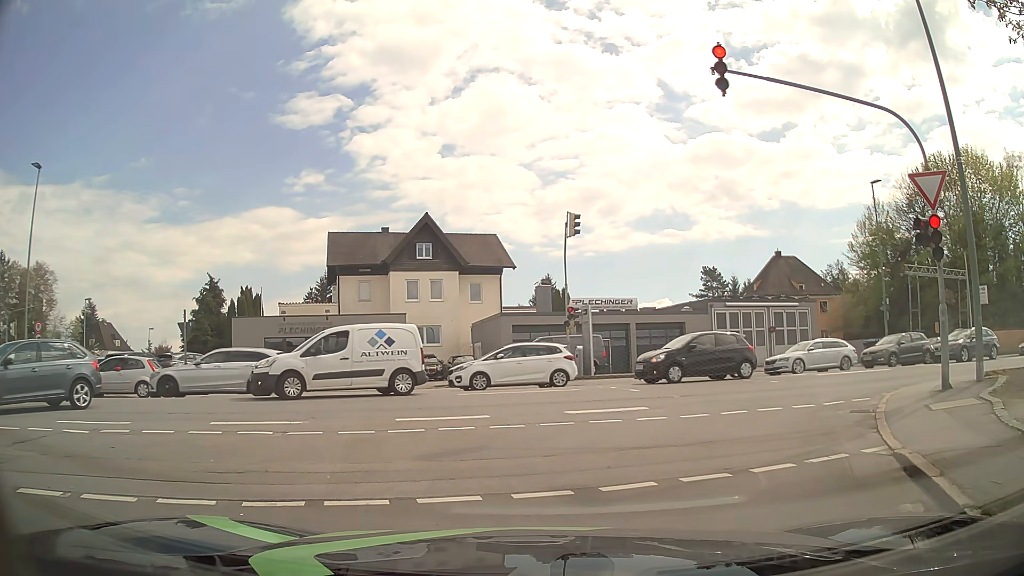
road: residential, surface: asphalt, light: Day
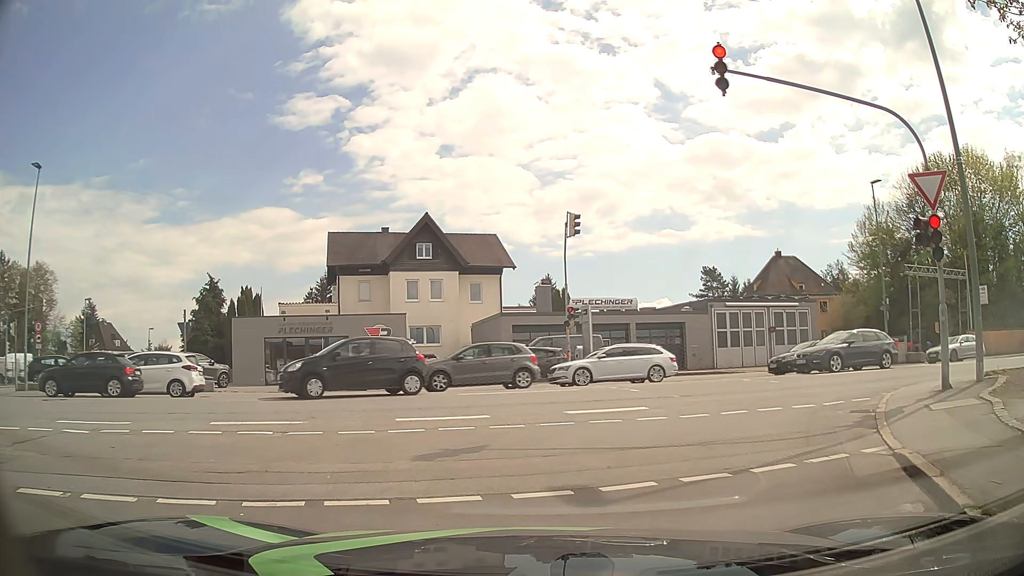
(0.0, 0.0) m; 0°
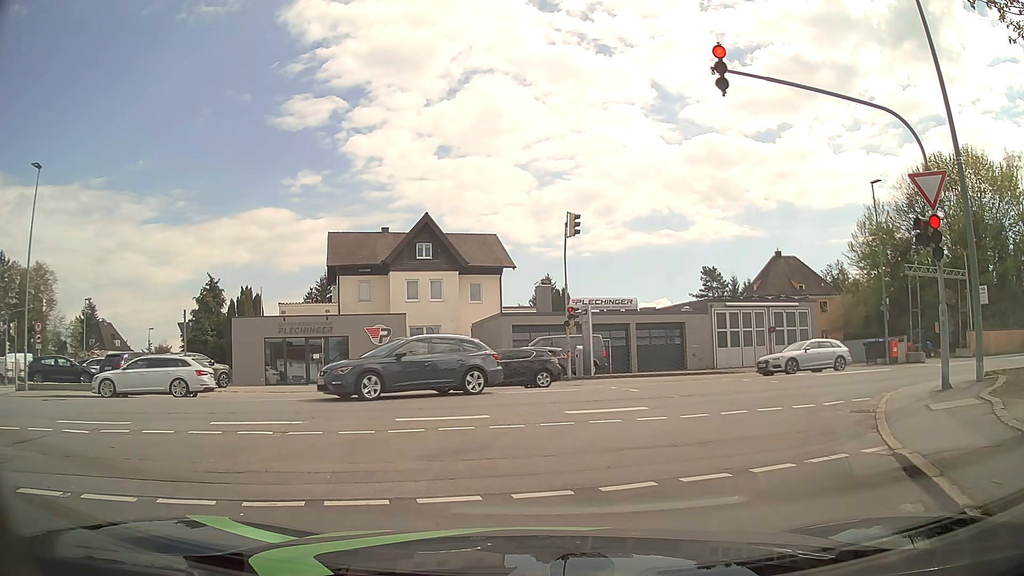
(0.0, 0.0) m; 0°
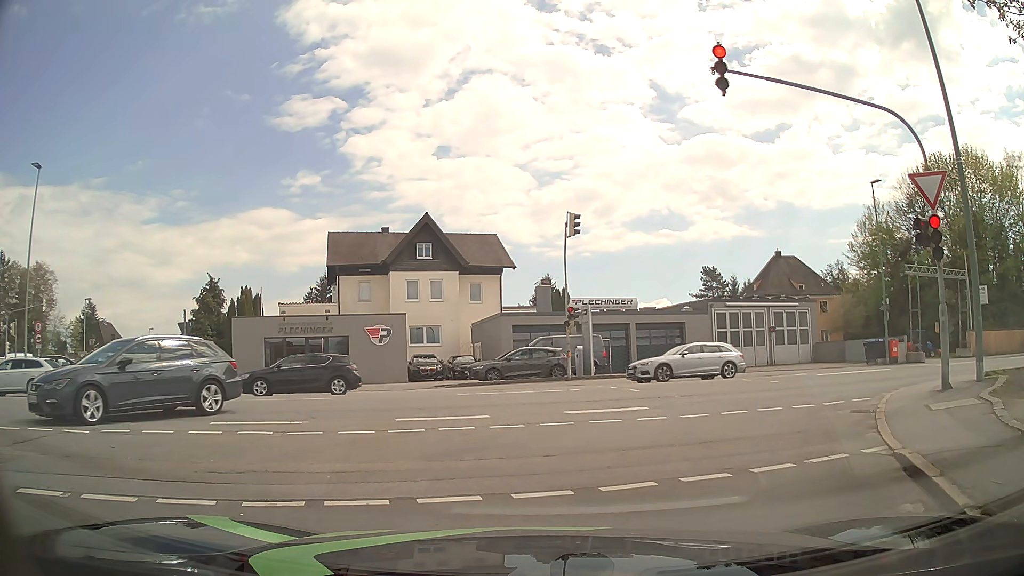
(0.0, 0.0) m; 0°
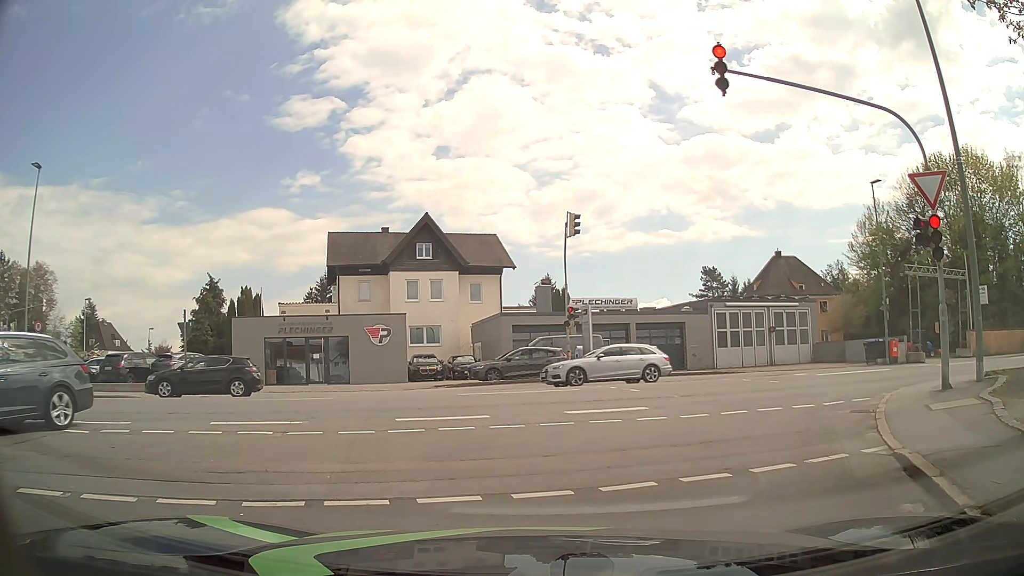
(0.0, 0.0) m; 0°
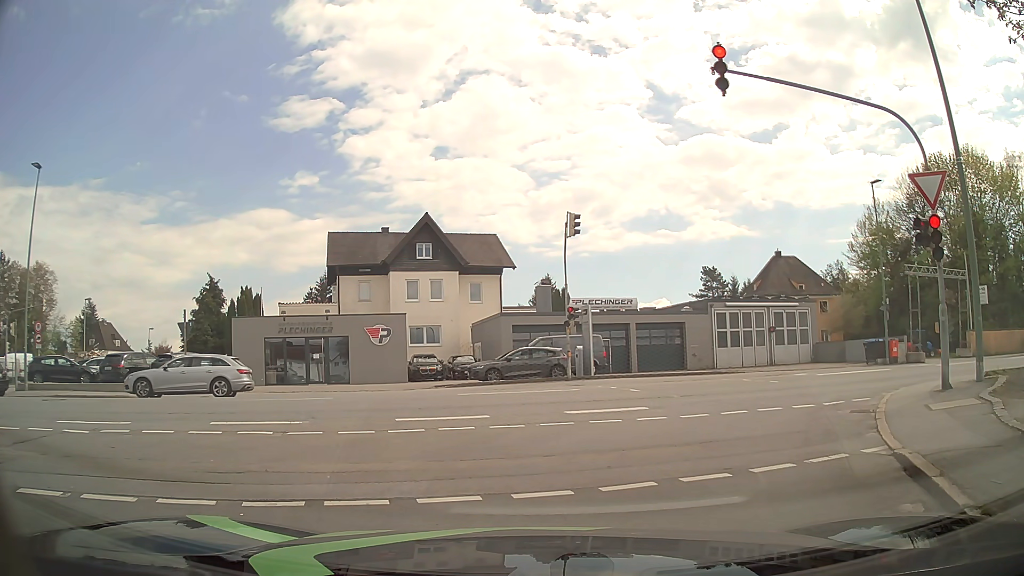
(0.0, 0.0) m; 0°
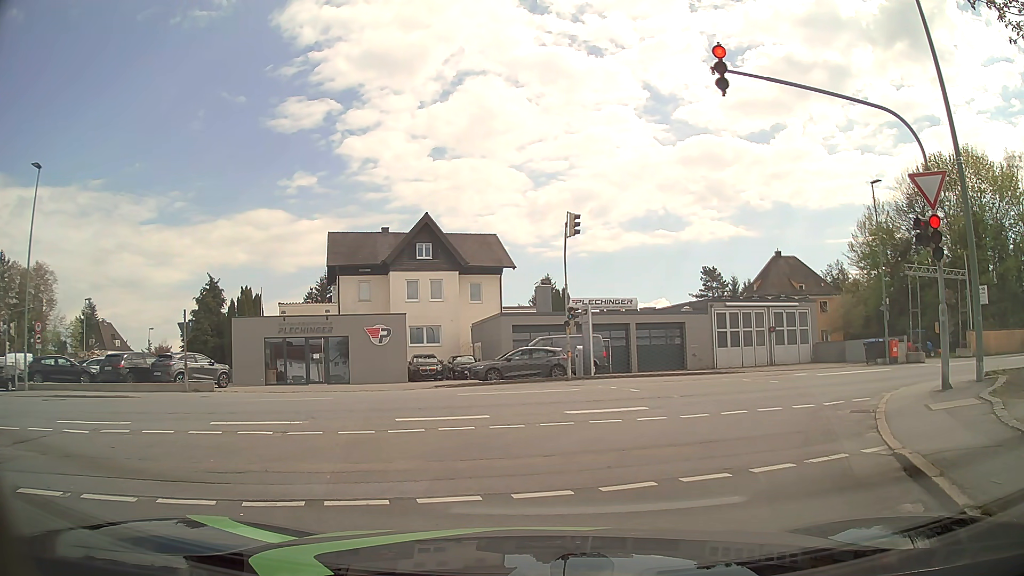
(0.0, 0.0) m; 0°
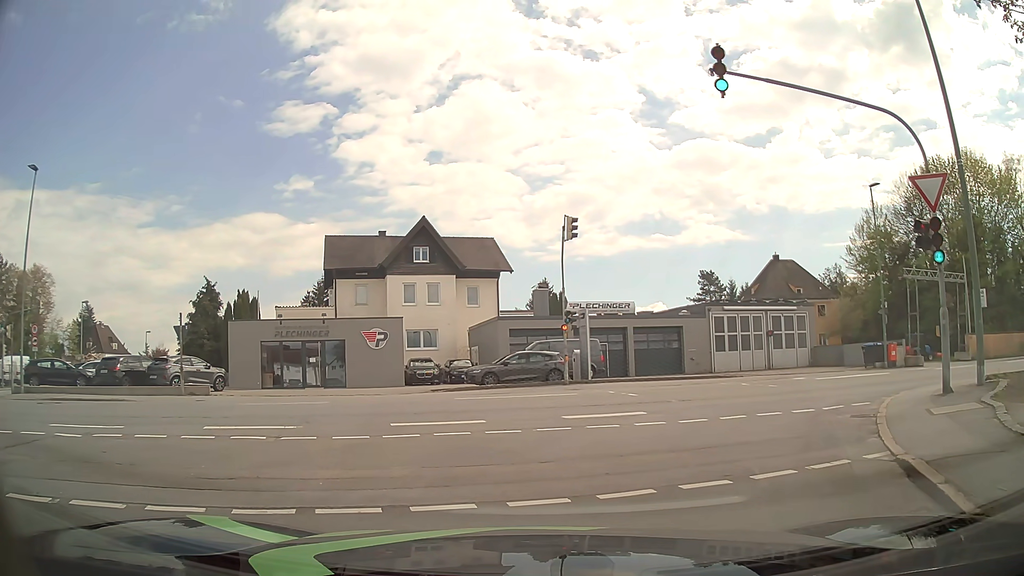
(0.0, +0.1) m; 0°
(+2, +10) (+9, +17) (+19, +20) (+28, +22) (+38, +24) (+48, +26) (+58, +29) (+67, +31) (+77, +33) (+87, +35) m
